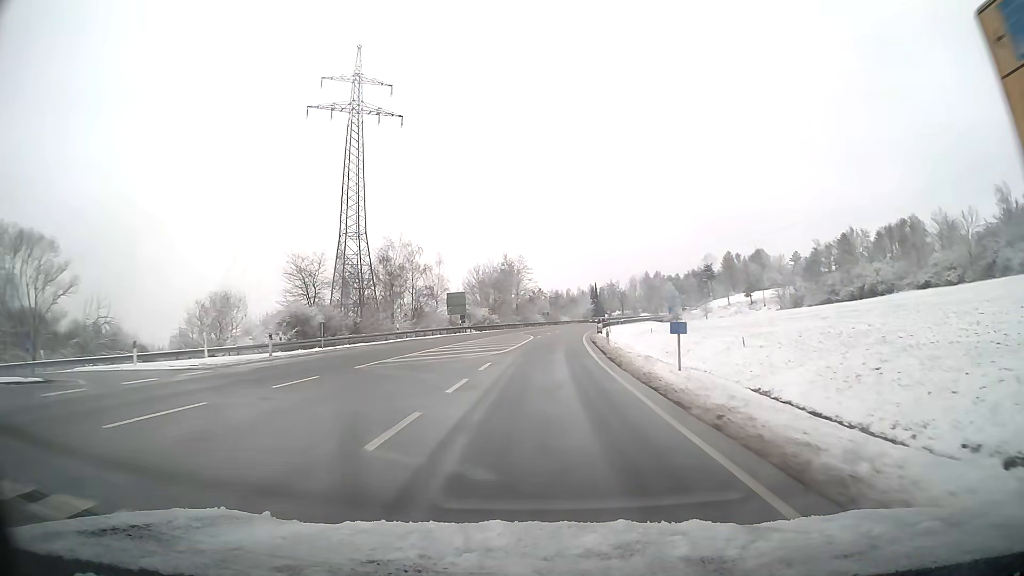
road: primary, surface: asphalt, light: Day
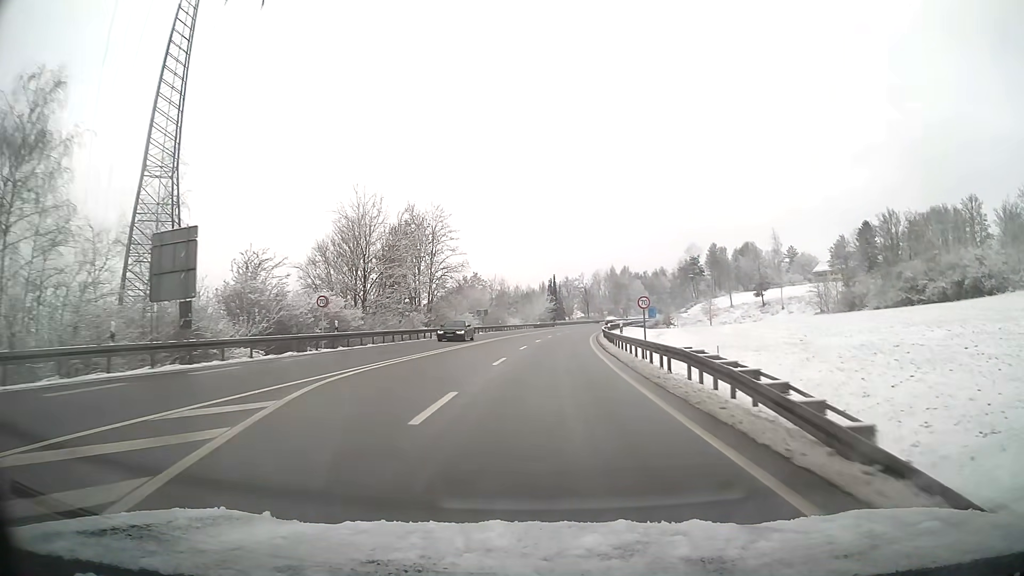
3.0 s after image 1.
(+1.9, +54.9) m; +4°
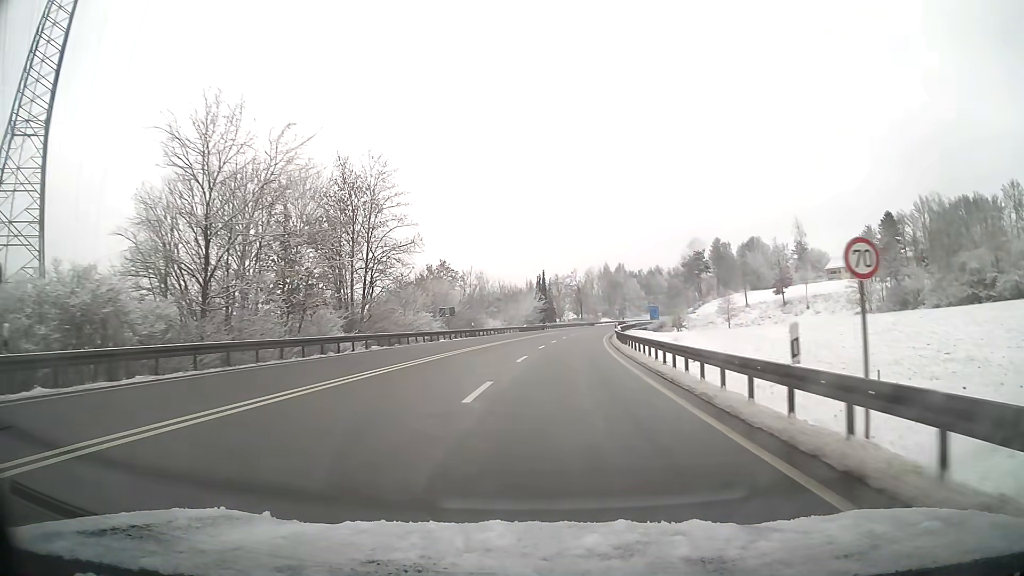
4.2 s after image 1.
(+0.2, +21.8) m; +1°
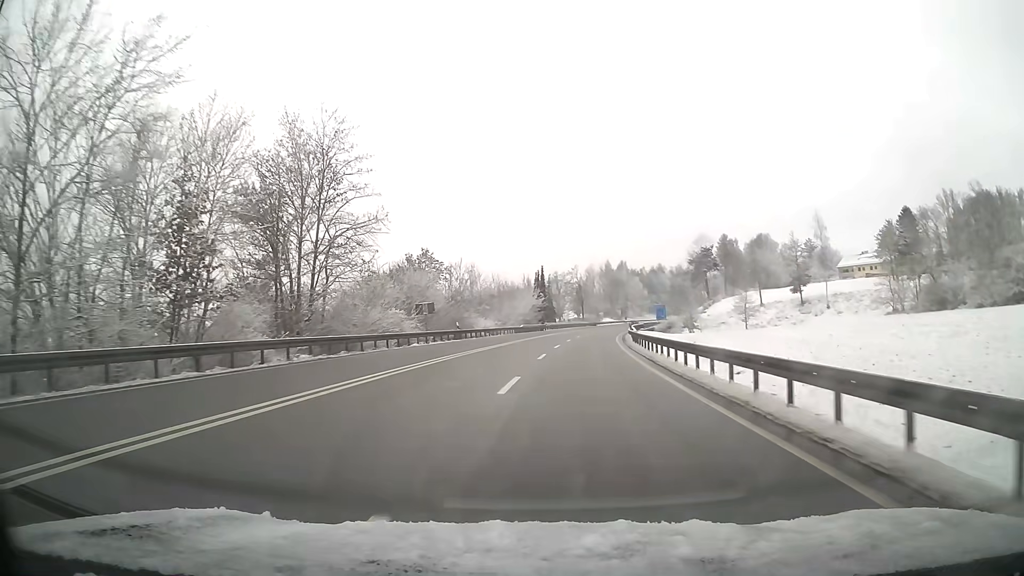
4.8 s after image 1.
(0.0, +10.9) m; 0°
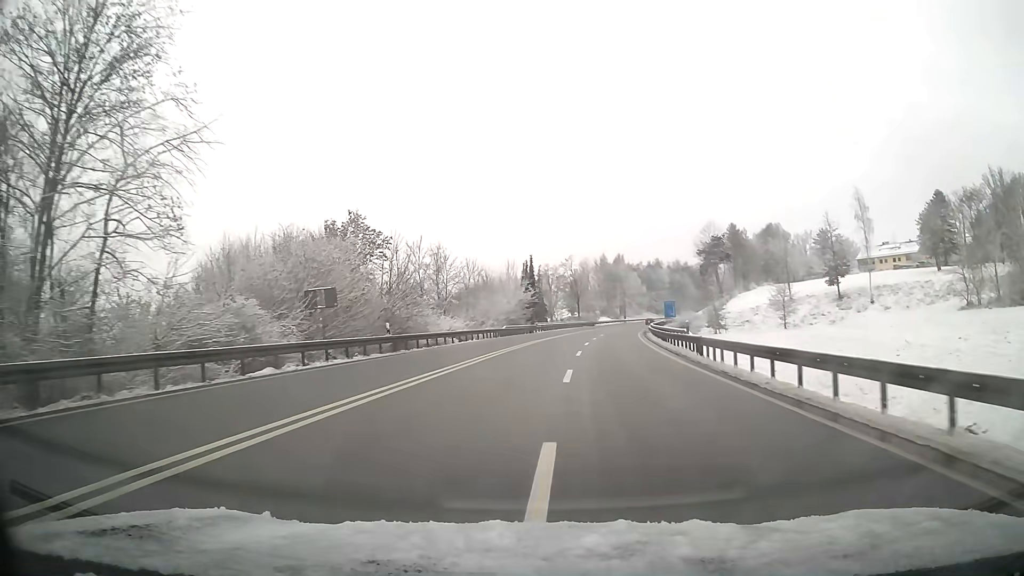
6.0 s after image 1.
(+0.2, +21.6) m; +1°
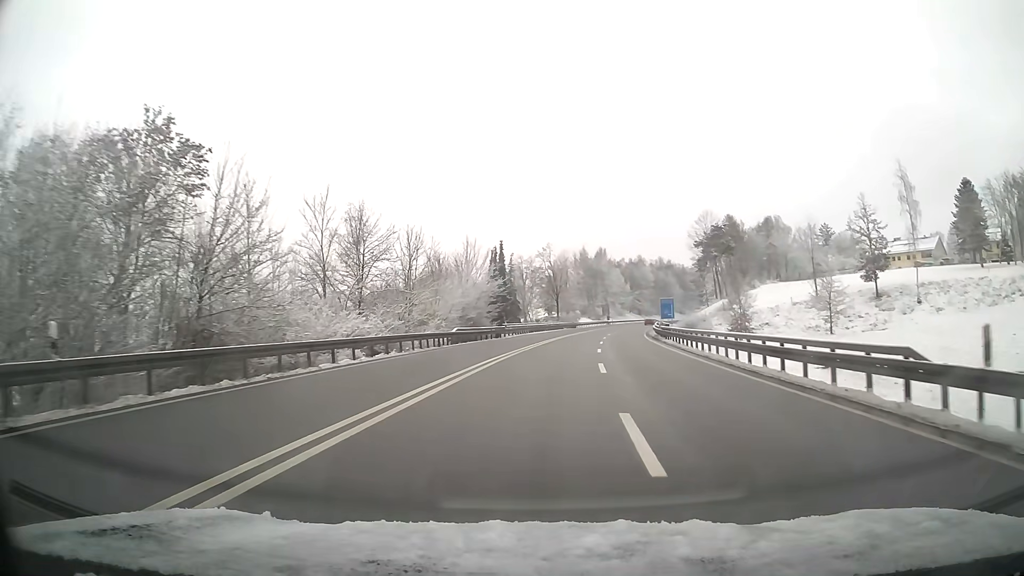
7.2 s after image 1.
(+0.4, +21.3) m; +2°
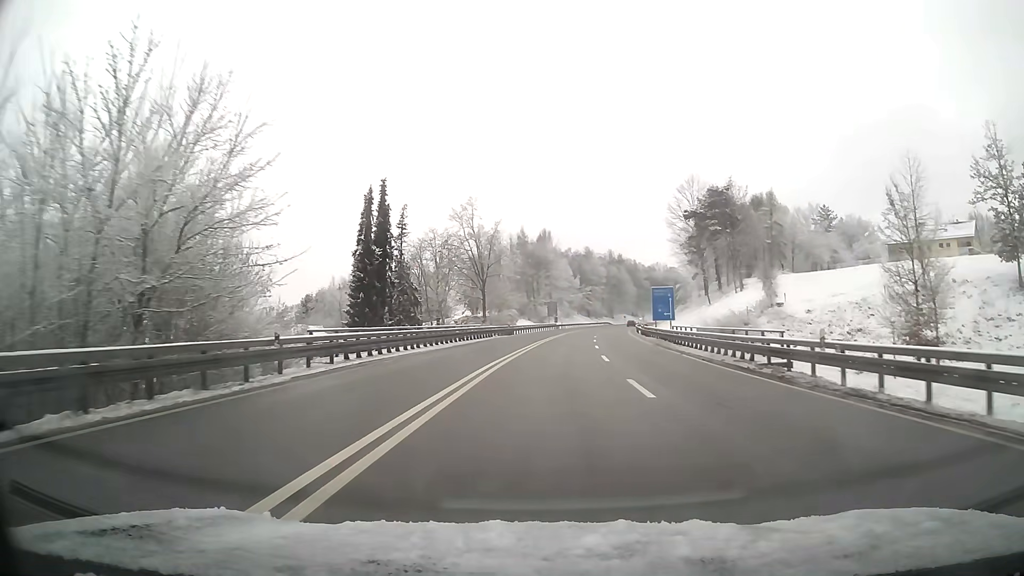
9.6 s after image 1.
(+2.2, +42.2) m; +6°
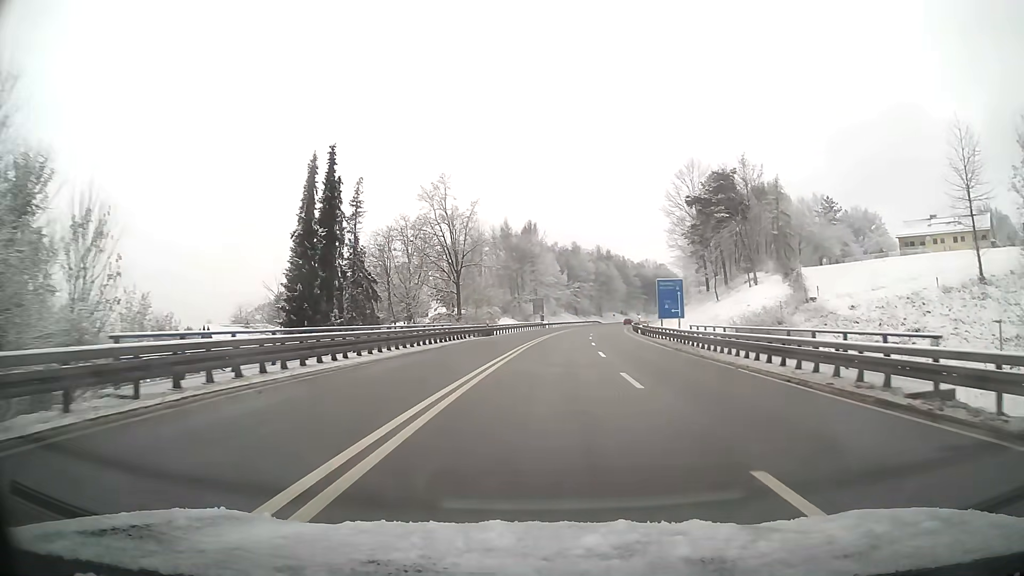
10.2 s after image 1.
(+0.1, +10.4) m; +1°
(0, +10) (0, +20) (+1, +30) (+1, +40) (+2, +50) (+3, +60) (+4, +70) (+5, +80) (+6, +90) (+7, +100) m
